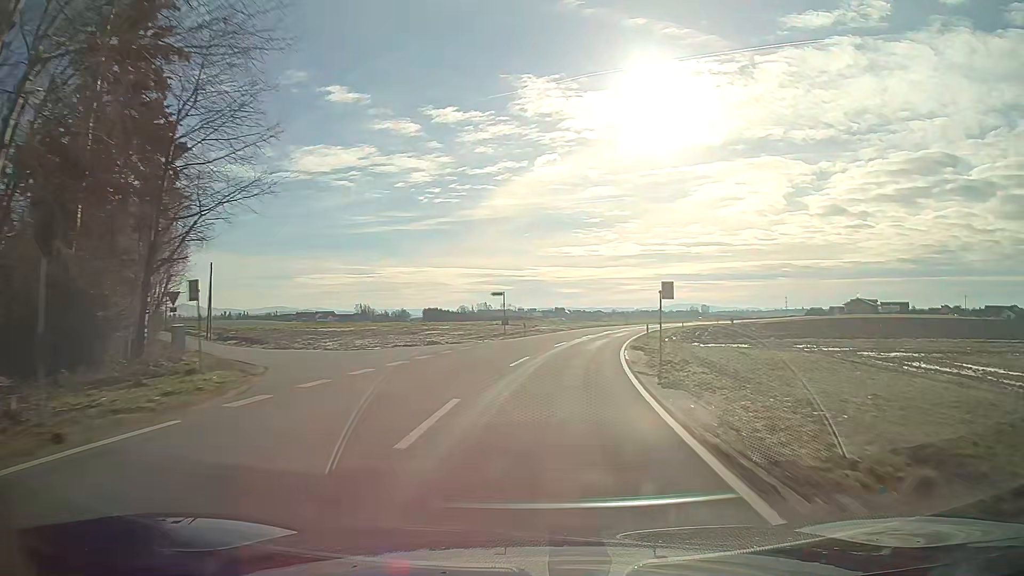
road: tertiary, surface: asphalt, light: Day
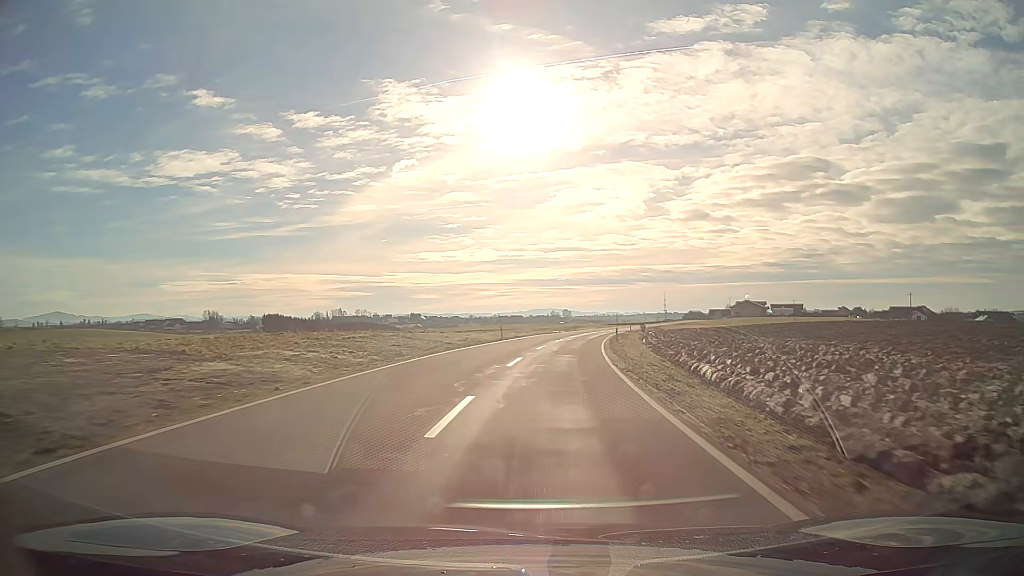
(+4.9, +46.3) m; +12°
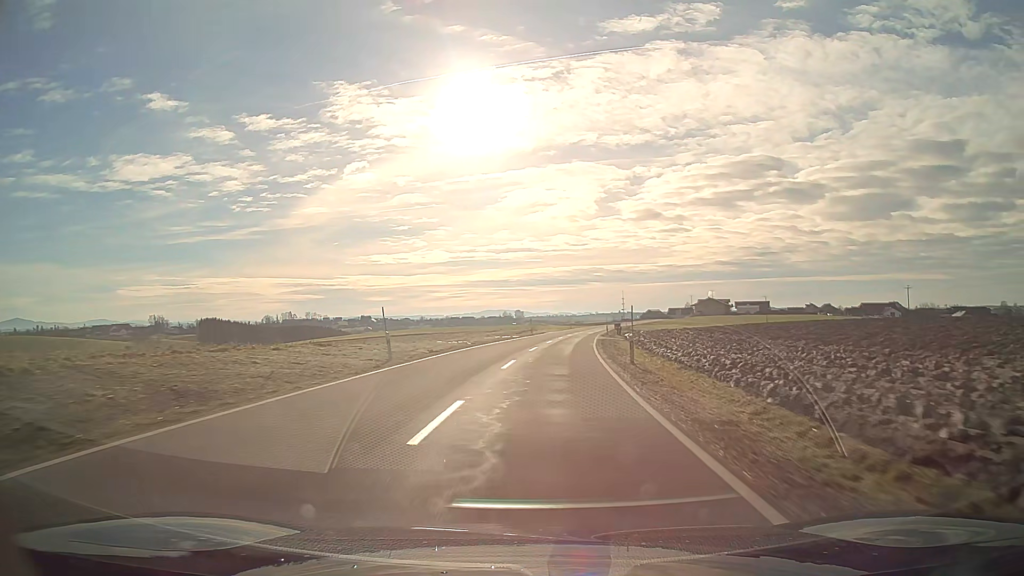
(+0.8, +24.2) m; +4°
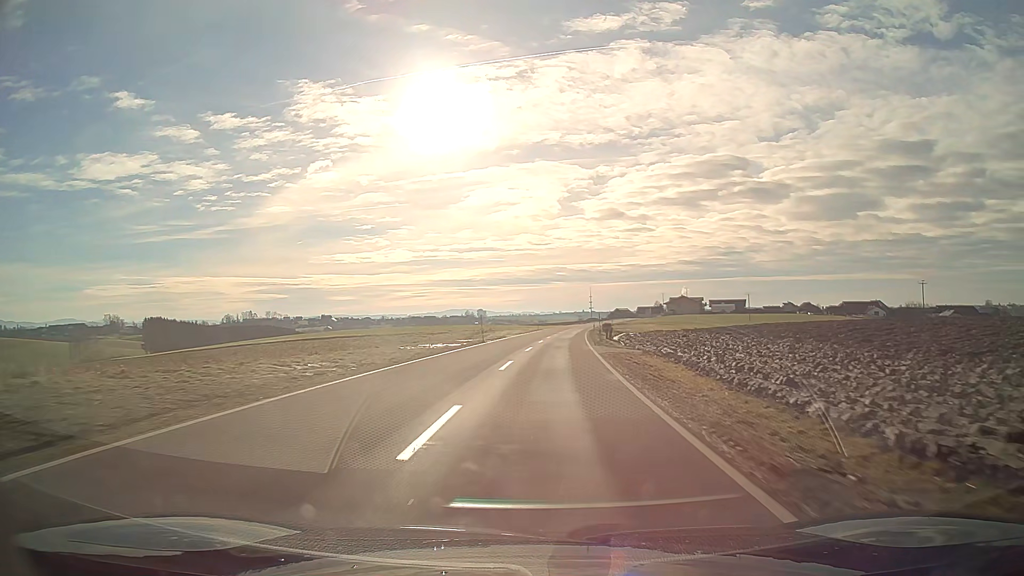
(+0.7, +24.9) m; +3°
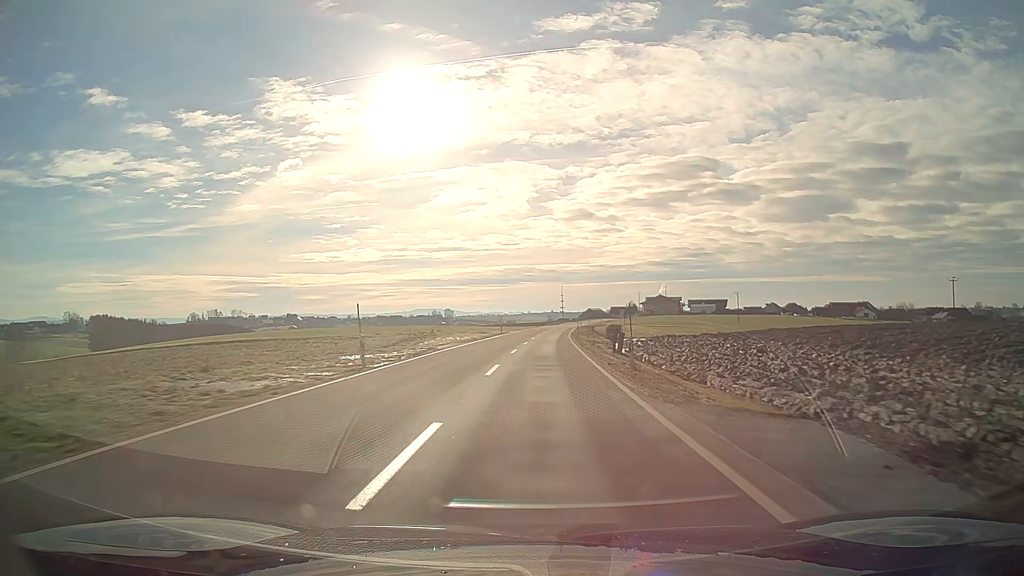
(+0.6, +25.6) m; +2°
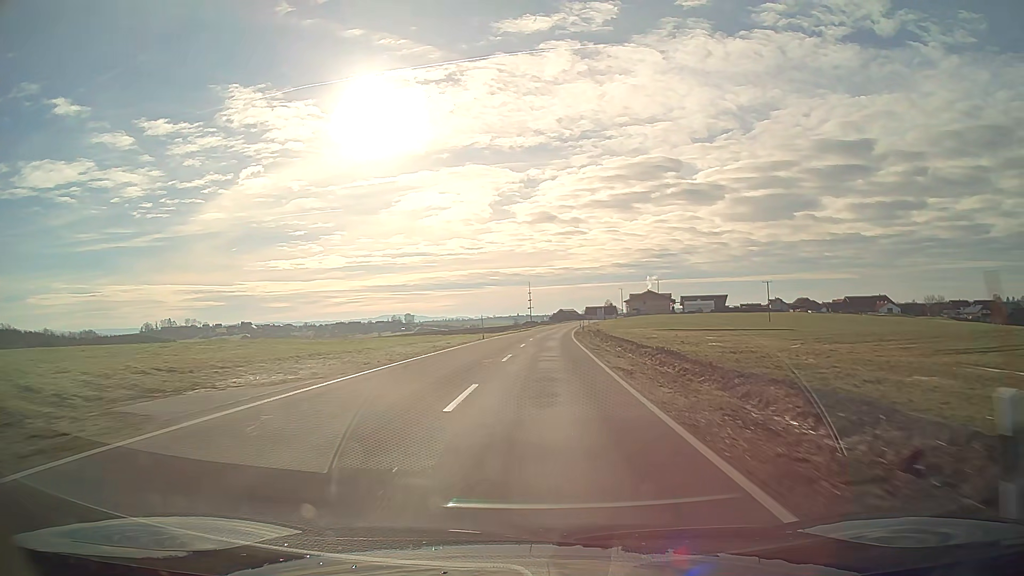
(+1.7, +66.6) m; +3°
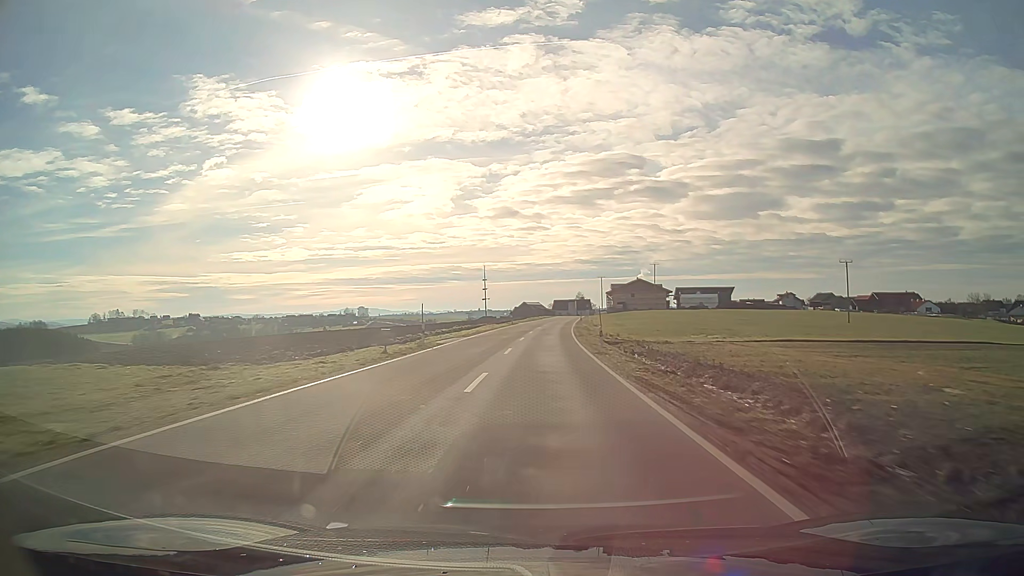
(+2.0, +69.5) m; +3°
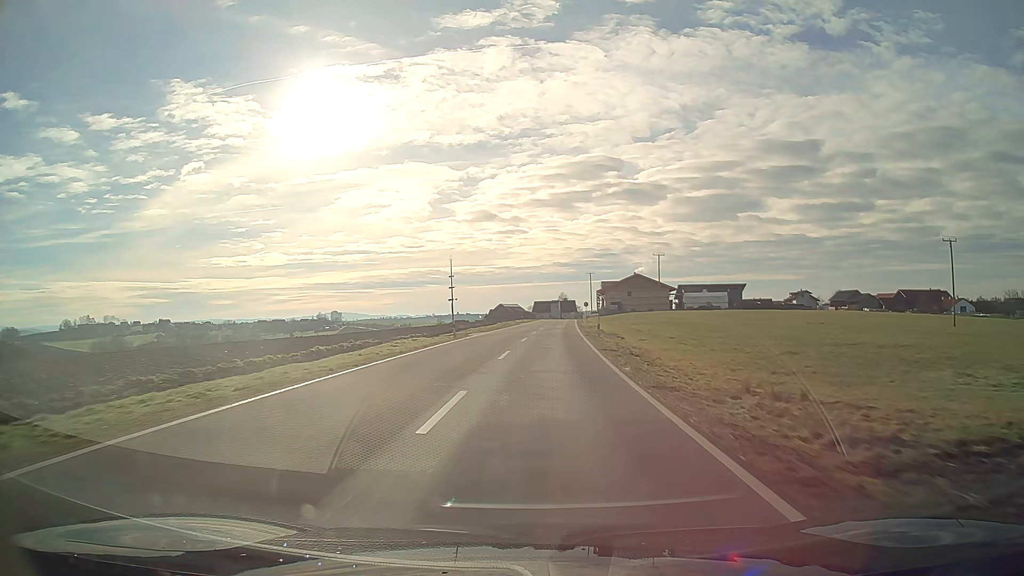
(+0.6, +40.0) m; +2°
(0, +10) (0, +20) (+1, +30) (+1, +40) (+1, +50) (+2, +60) (+2, +70) (+3, +80) (+3, +90) (+4, +100) m
